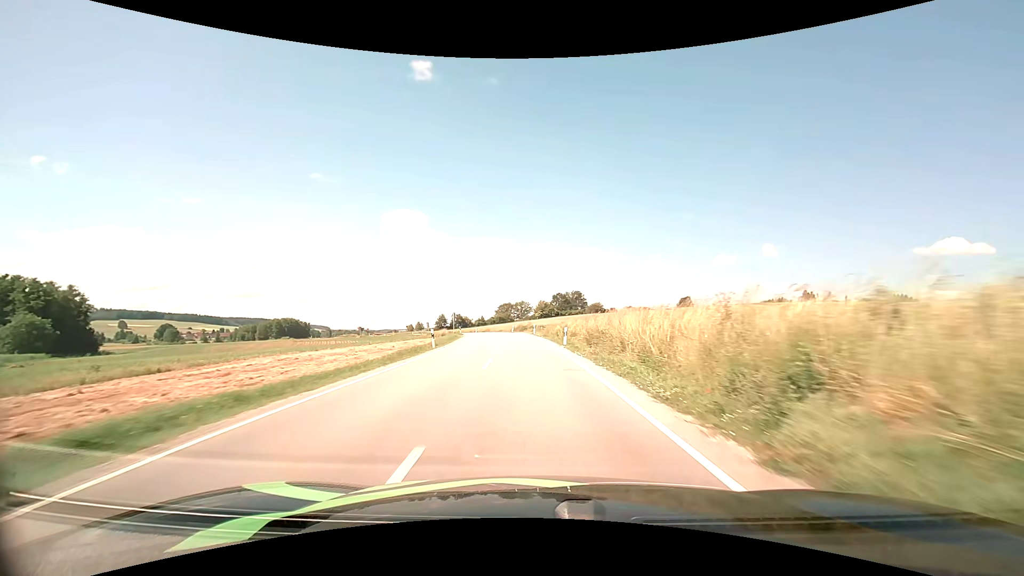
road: secondary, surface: asphalt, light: Day
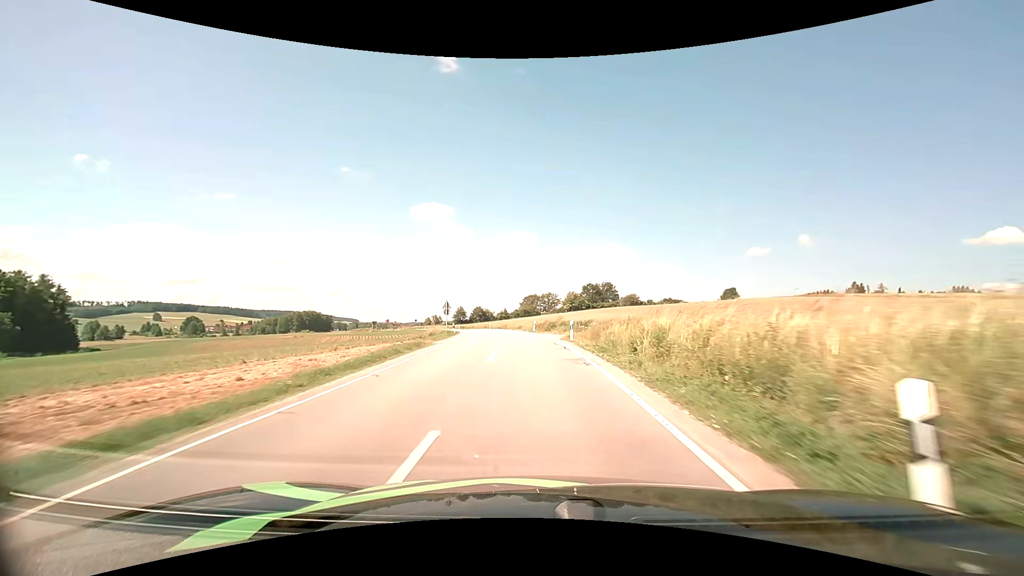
(-0.6, +23.3) m; -3°
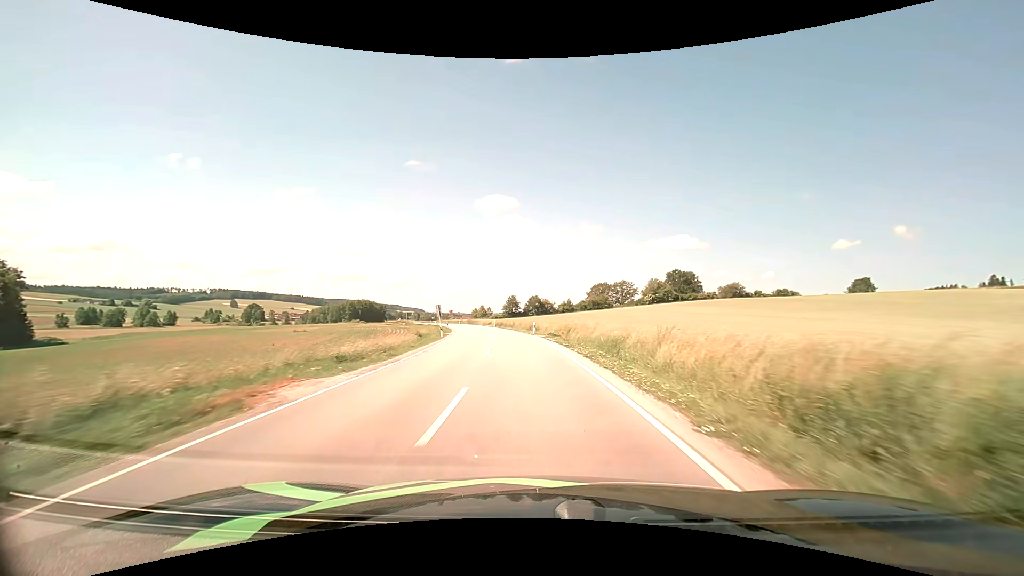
(-2.7, +45.4) m; -7°
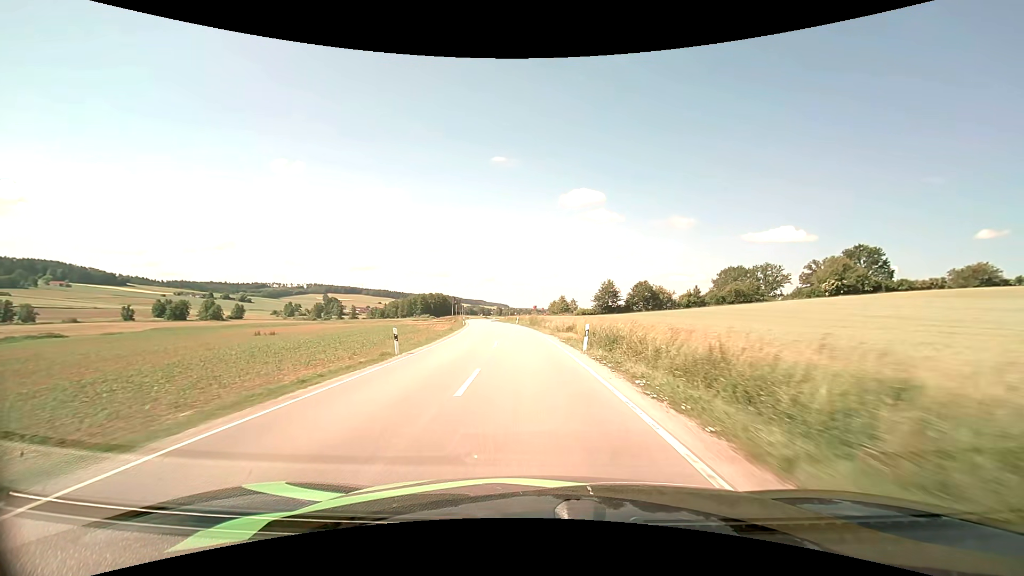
(-4.9, +56.5) m; -10°
(0, +10) (-1, +20) (-1, +30) (-2, +40) (-3, +50) (-4, +60) (-5, +70) (-7, +80) (-8, +90) (-10, +99) m
